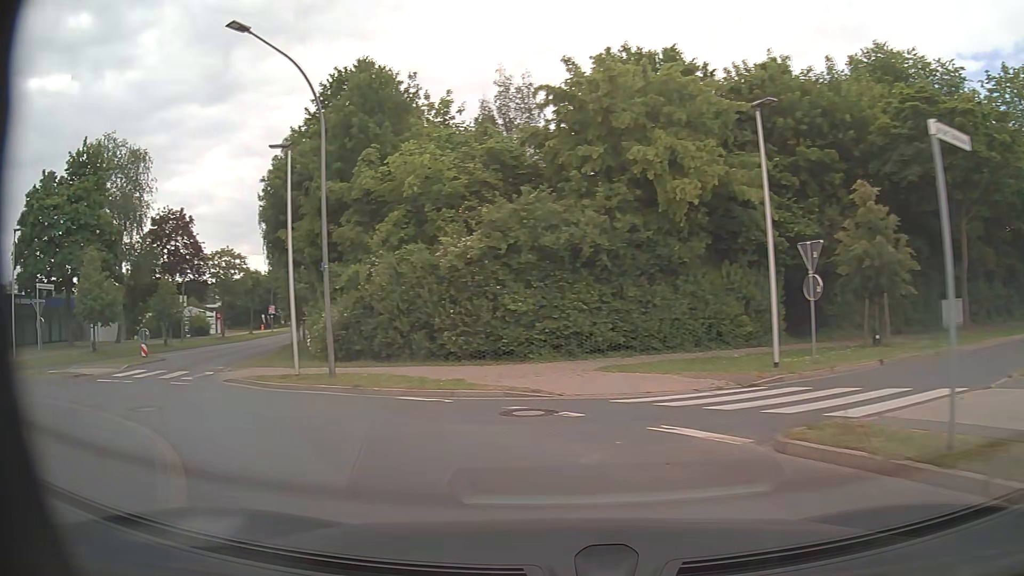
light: Day
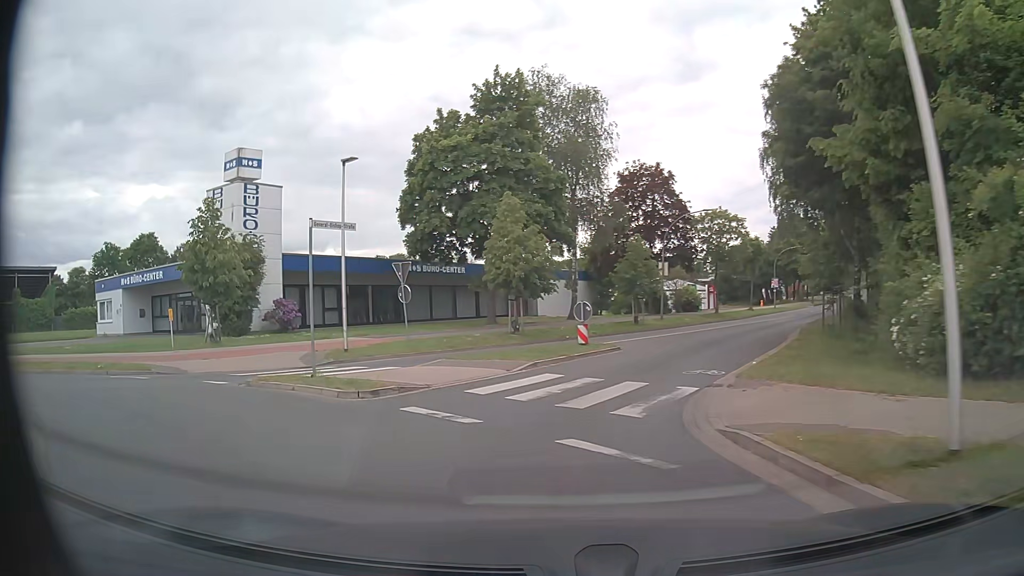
(-4.6, +11.0) m; -41°
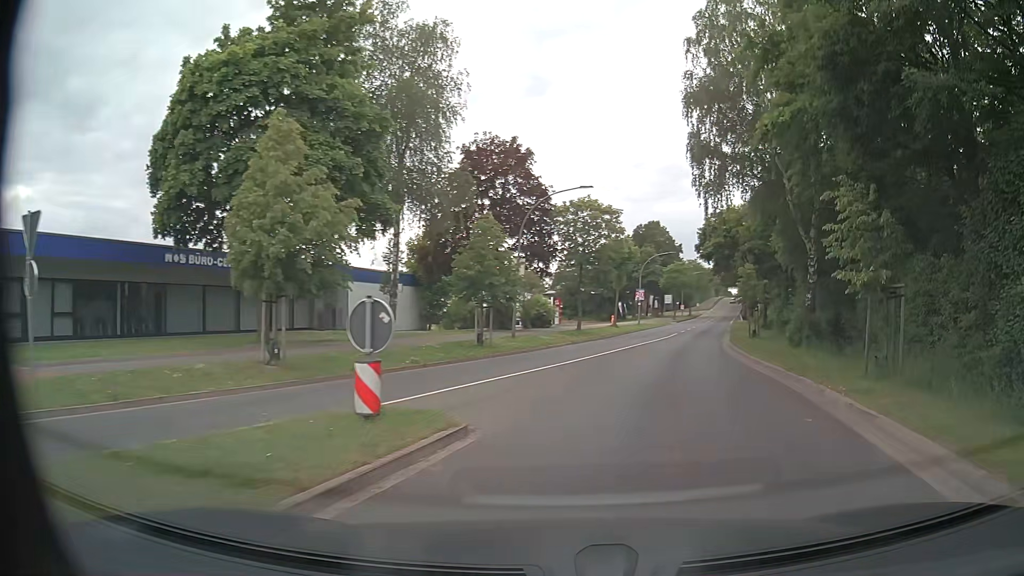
(+0.1, +13.4) m; +12°
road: unclassified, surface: asphalt
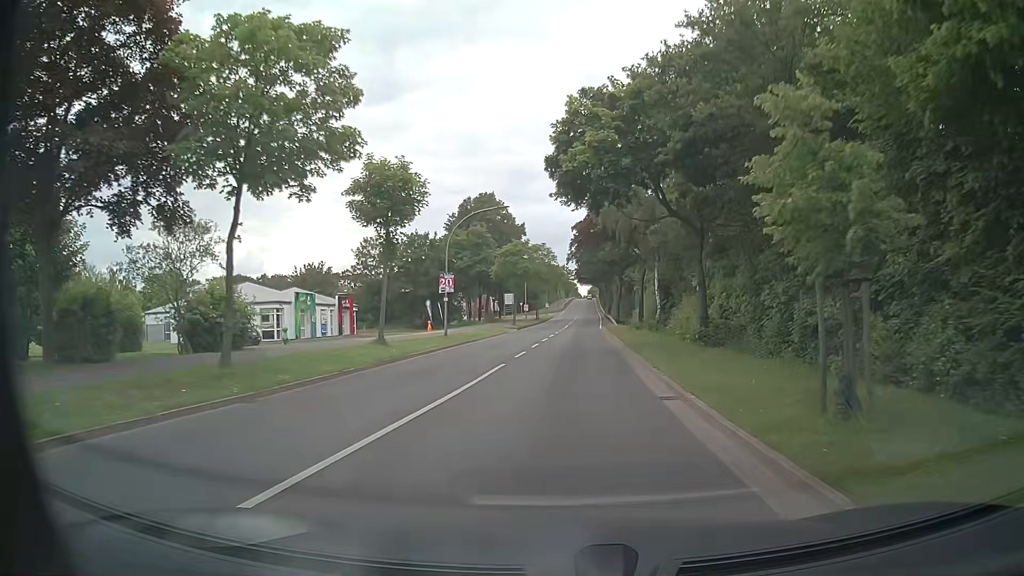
(+6.0, +30.7) m; +15°
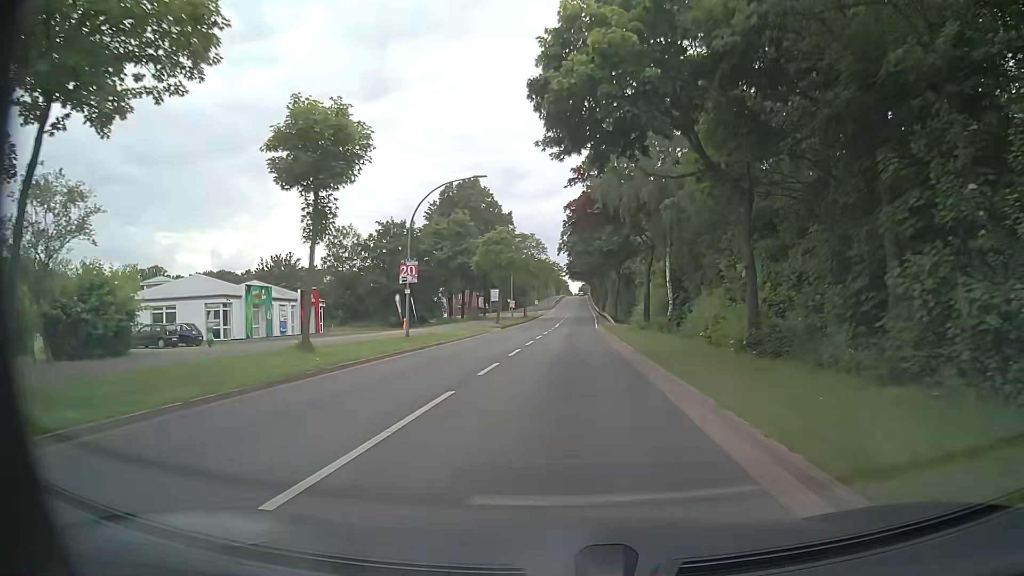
(-0.1, +7.9) m; 0°
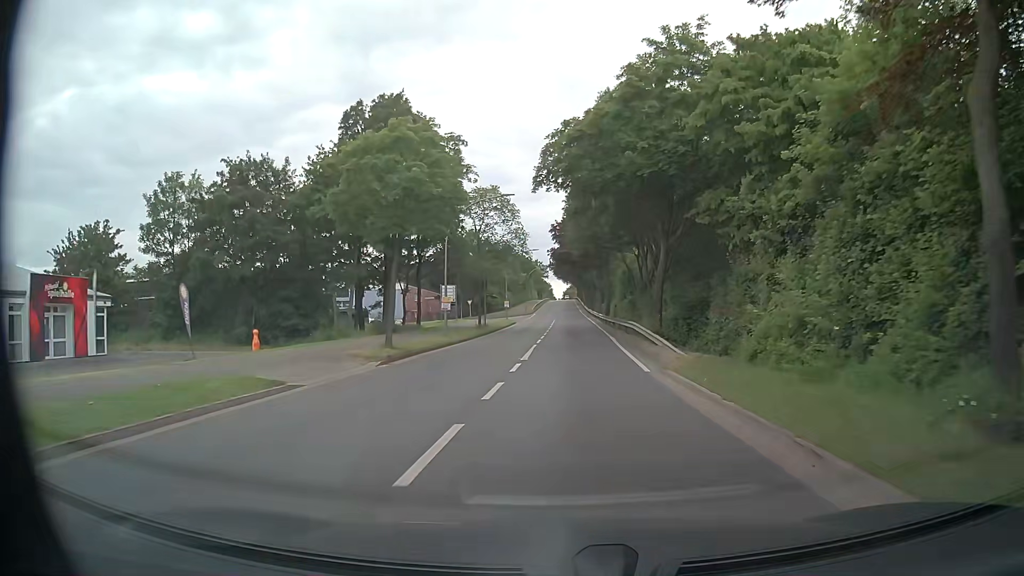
(+0.1, +33.3) m; +1°
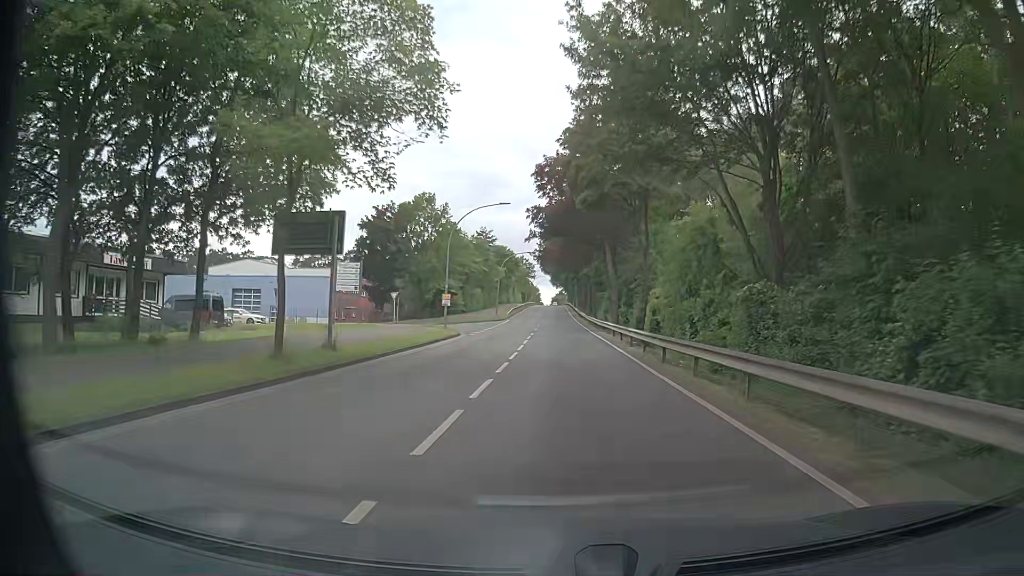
(+0.4, +32.9) m; 0°
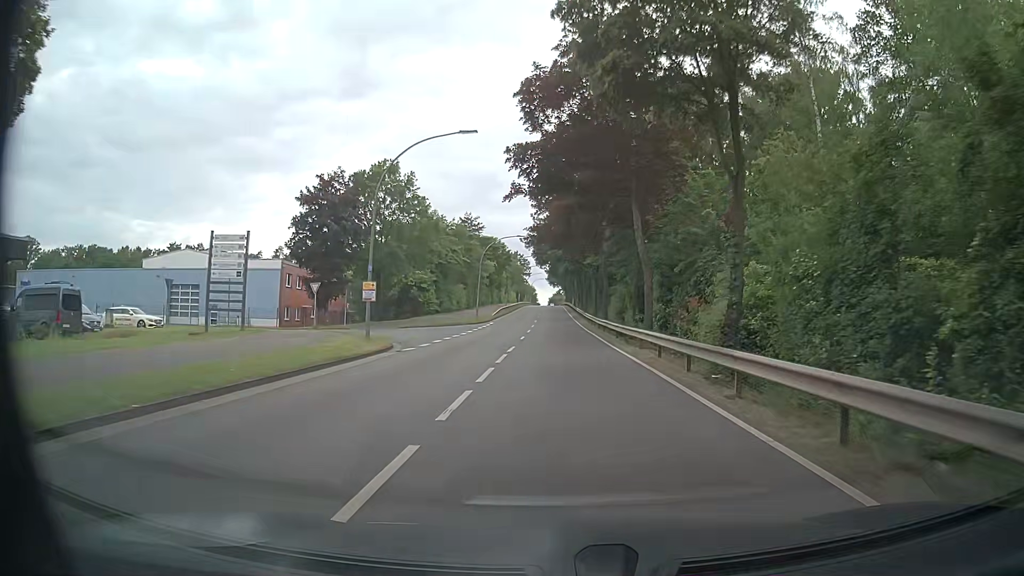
(+0.2, +16.0) m; +3°
(0, +10) (-1, +20) (-1, +30) (-1, +40) (-2, +50) (-2, +60) (-3, +70) (-3, +80) (-4, +90) (-4, +100) m
